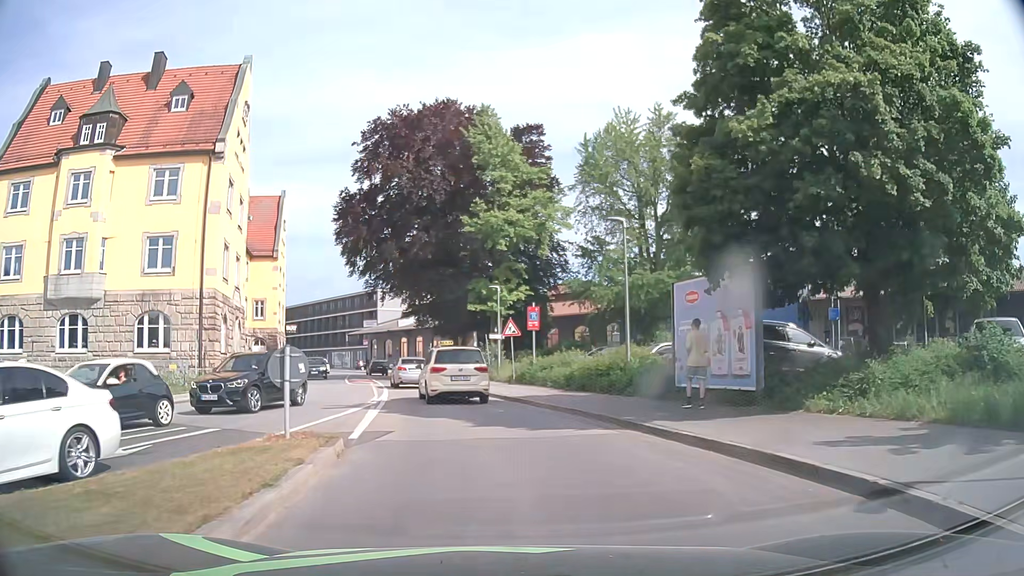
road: residential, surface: asphalt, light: Day
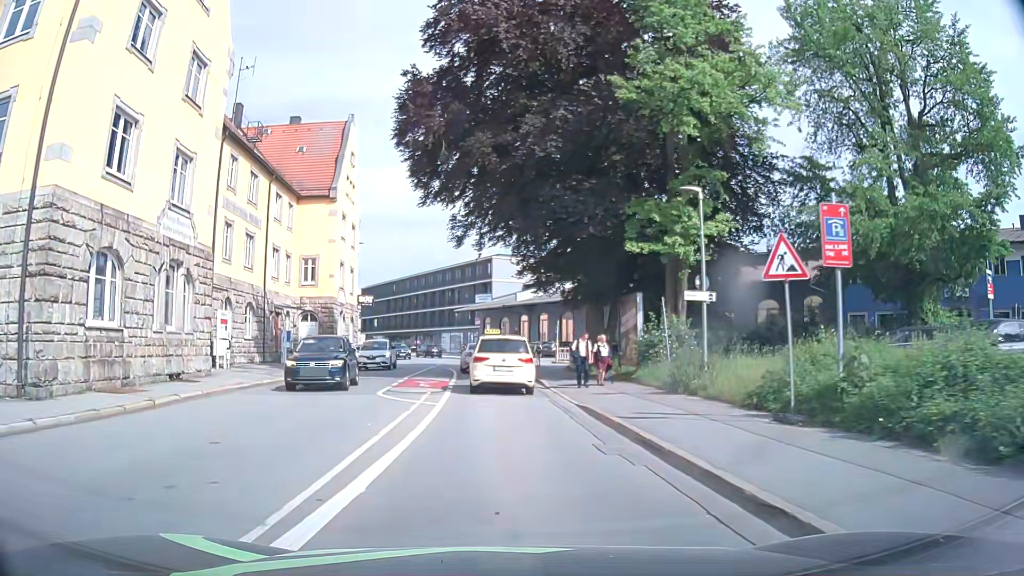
(-1.7, +20.7) m; -11°
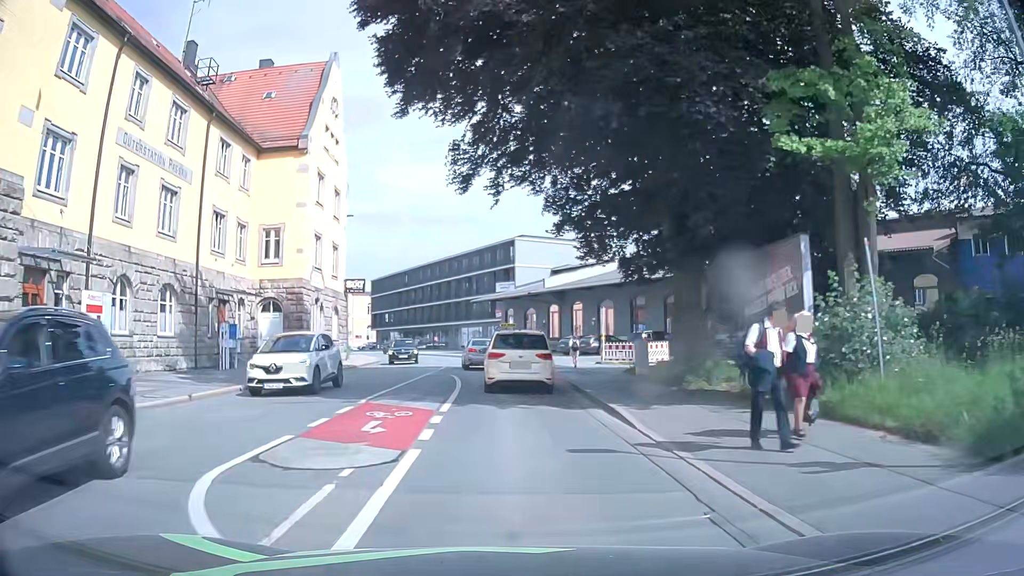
(-0.2, +11.9) m; -2°
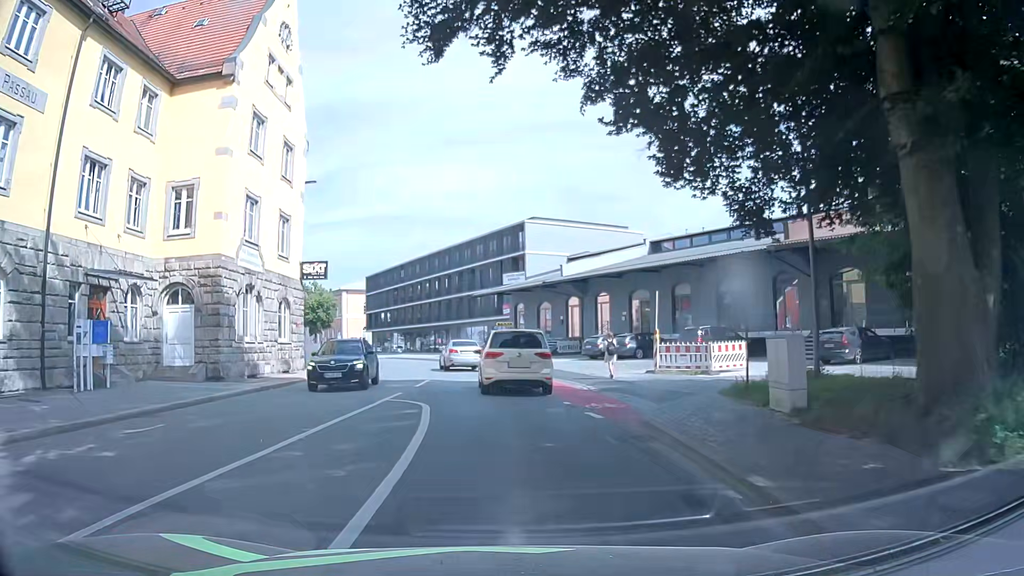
(-0.1, +11.1) m; 0°
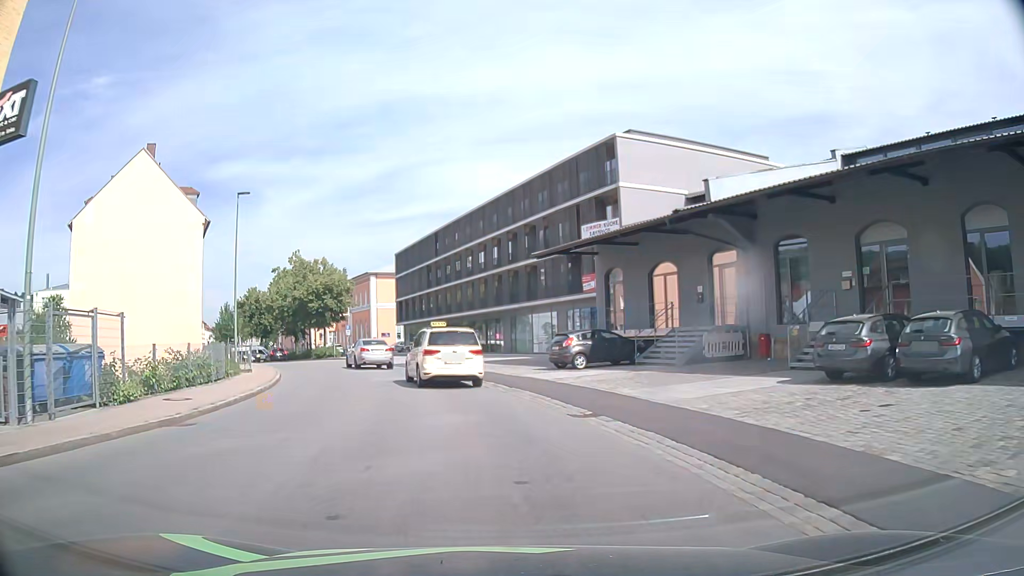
(-1.3, +25.2) m; -6°
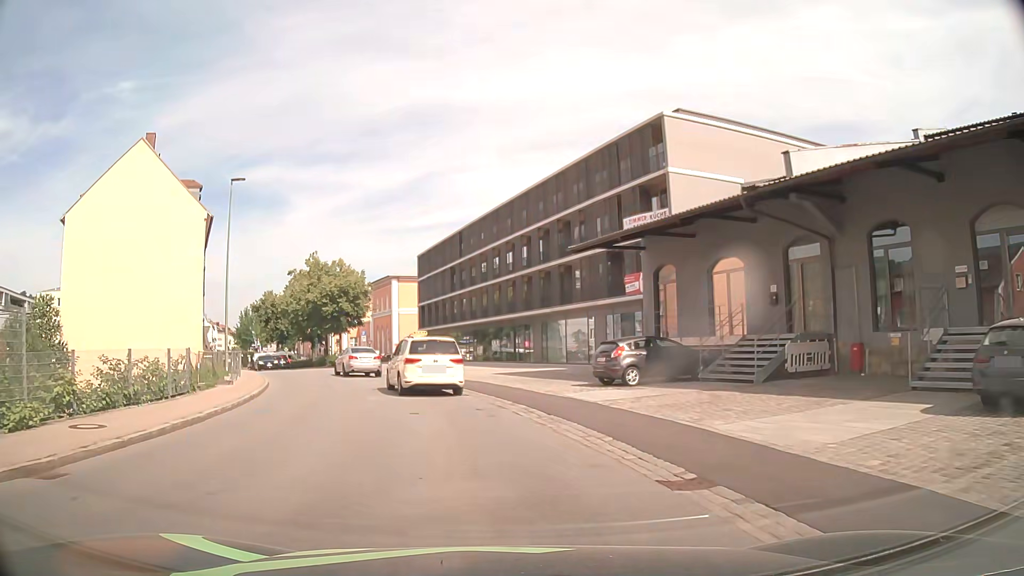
(-0.1, +5.1) m; -2°
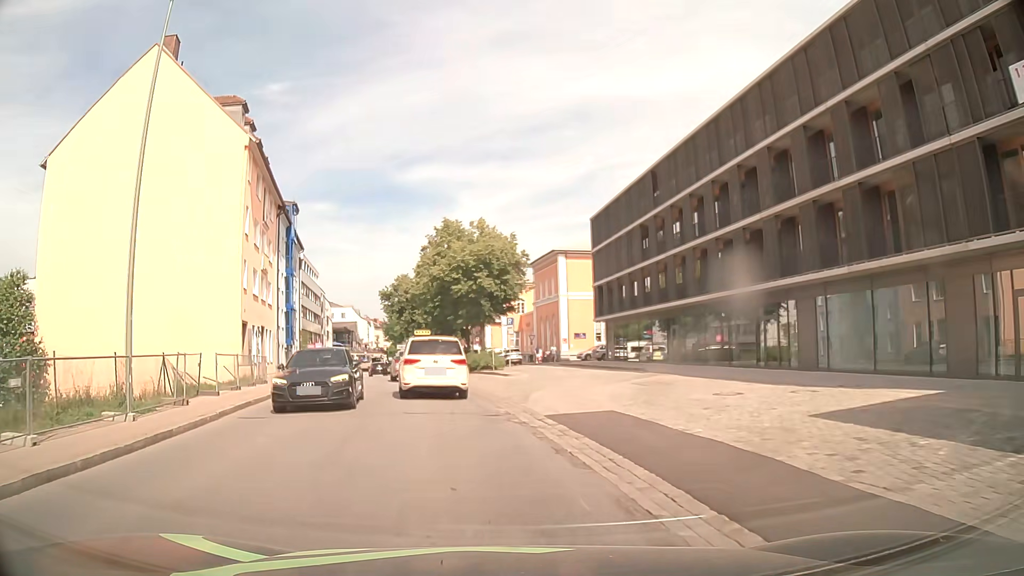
(-2.5, +21.0) m; -14°
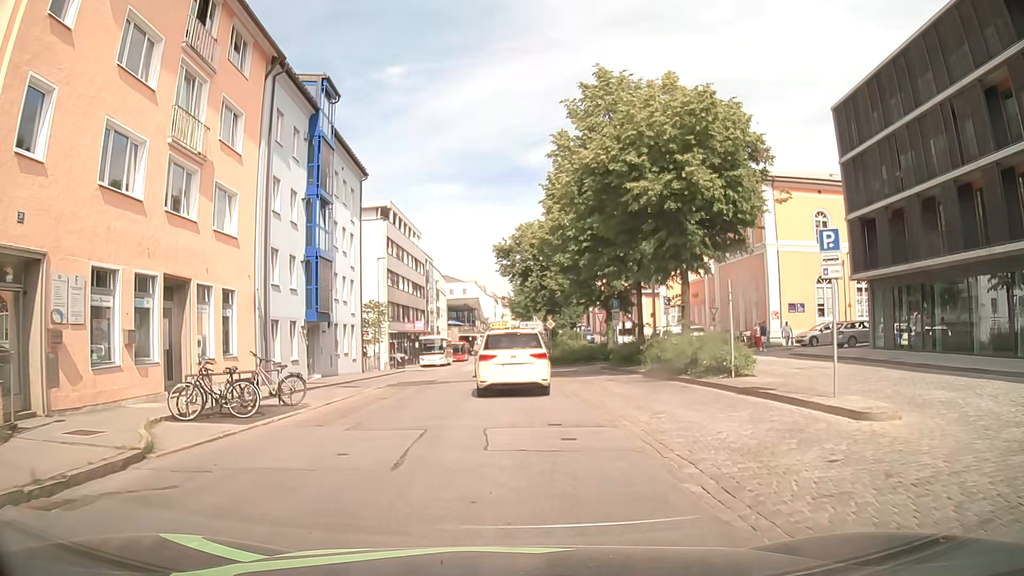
(-3.1, +24.9) m; -12°
